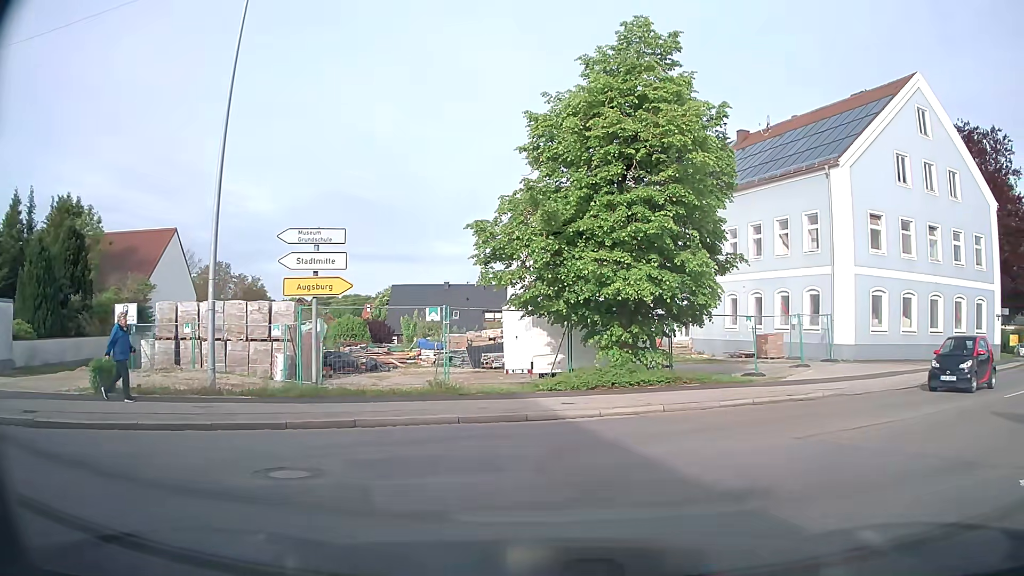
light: Day
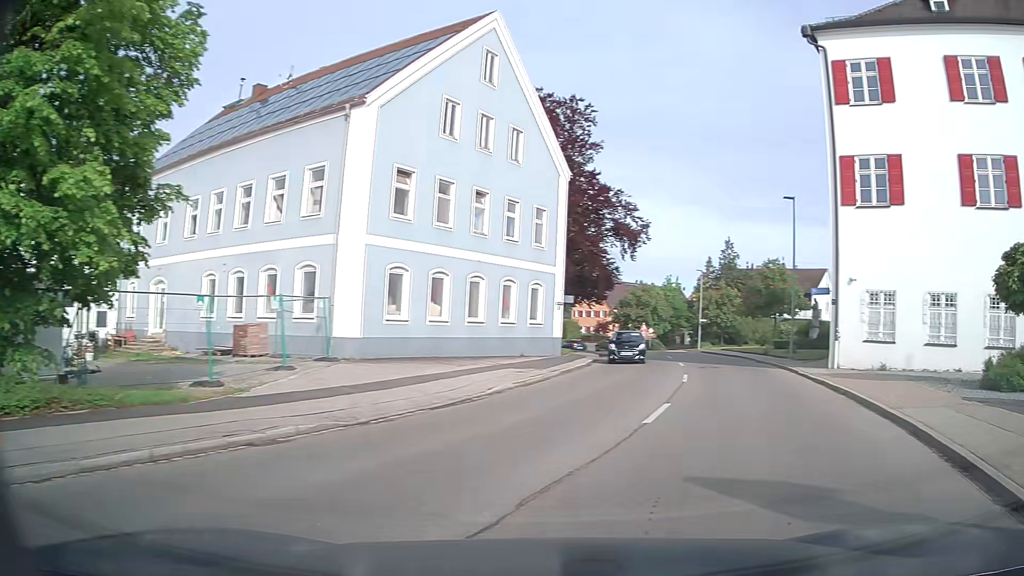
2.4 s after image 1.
(+2.2, +7.5) m; +41°
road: tertiary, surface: asphalt
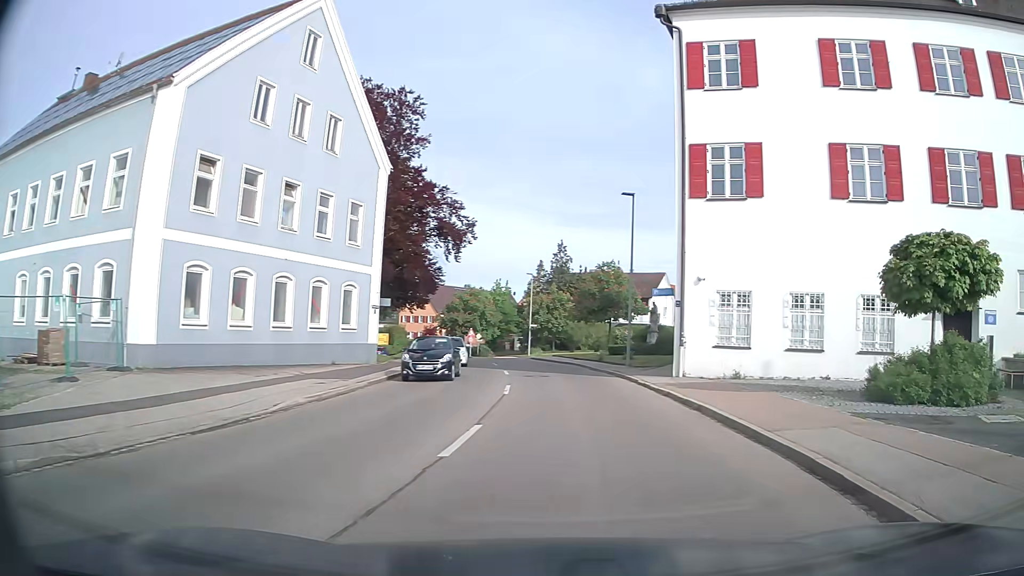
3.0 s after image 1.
(+0.3, +2.5) m; +12°
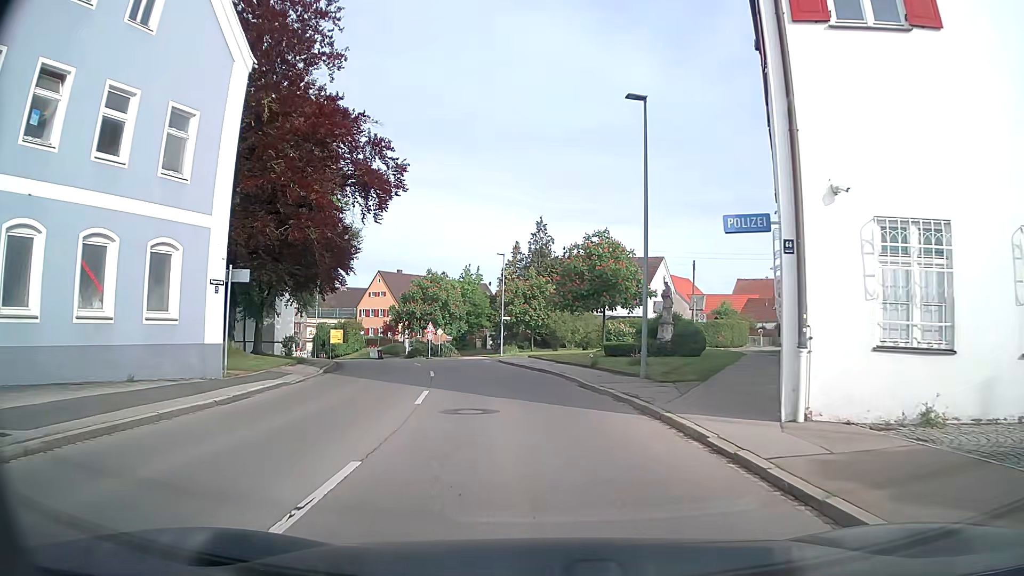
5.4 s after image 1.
(+1.1, +13.1) m; +2°
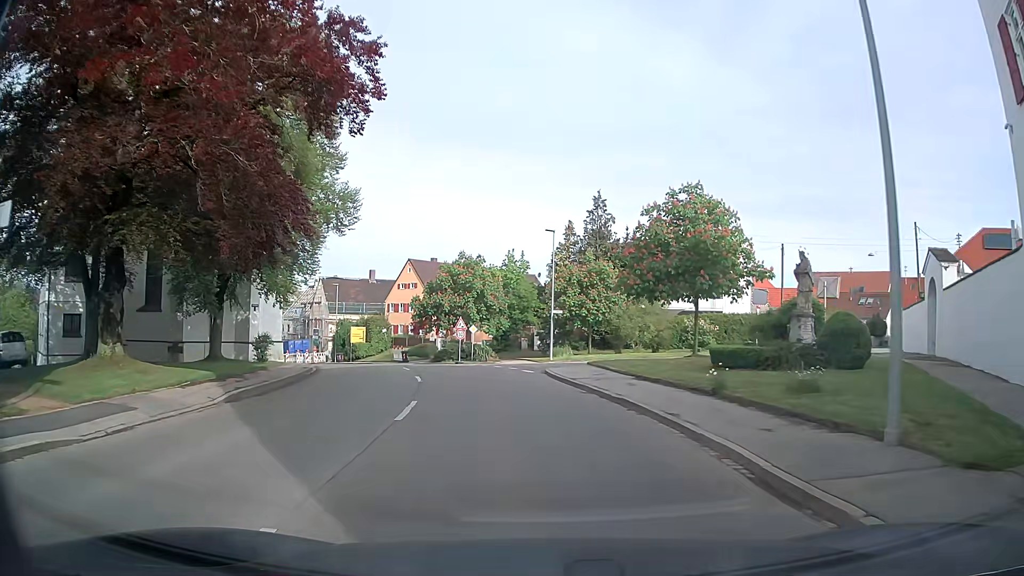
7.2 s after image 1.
(-0.4, +11.8) m; -5°
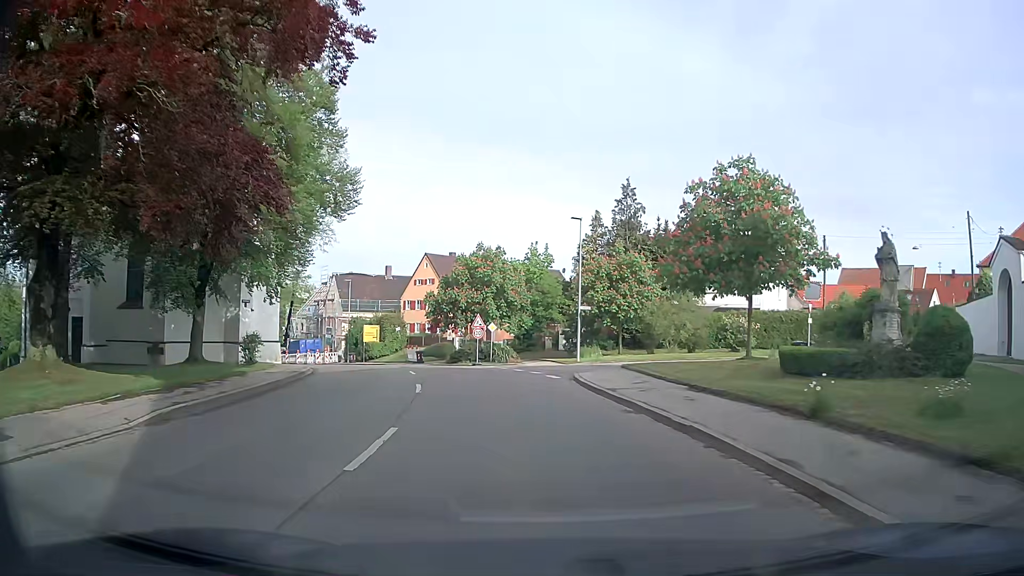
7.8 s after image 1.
(+0.1, +4.0) m; -1°
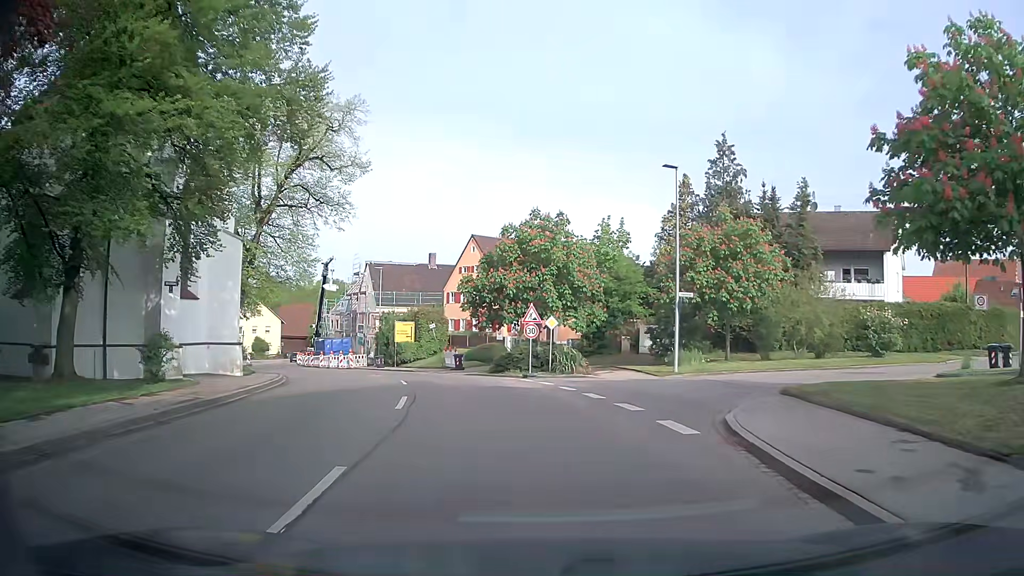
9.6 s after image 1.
(-0.5, +11.8) m; -5°
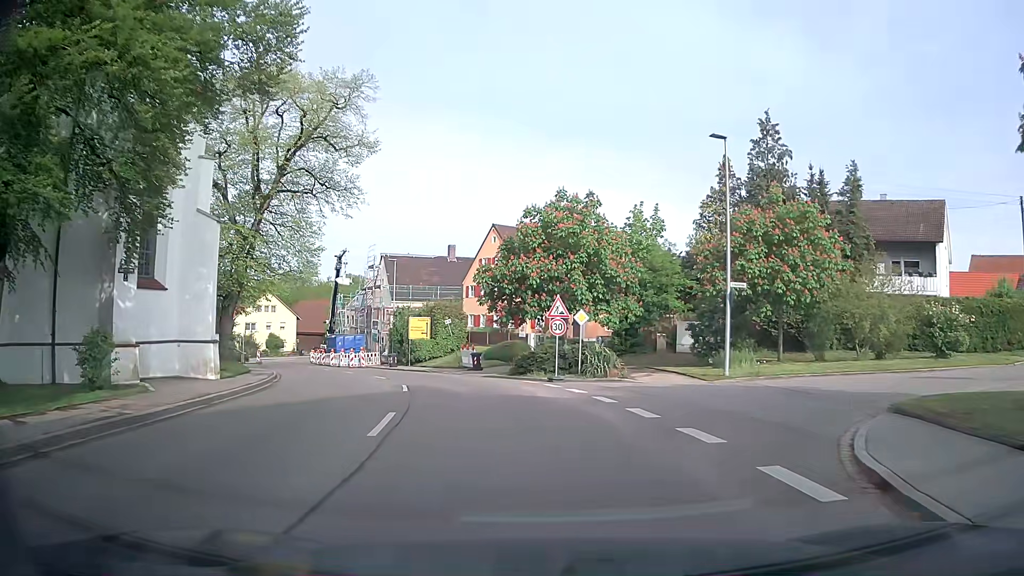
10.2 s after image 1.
(-0.1, +3.9) m; -4°
(0, +10) (-2, +20) (-4, +30) (-8, +39) (-13, +47) (-19, +56) (-23, +65) (-27, +74) (-30, +84) (-30, +94) m
